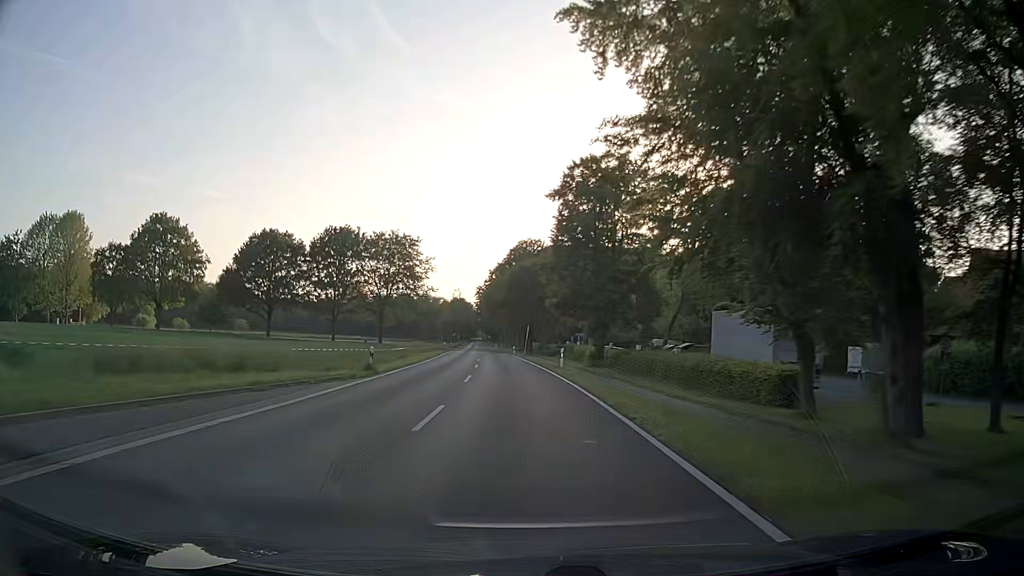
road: secondary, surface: asphalt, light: Day
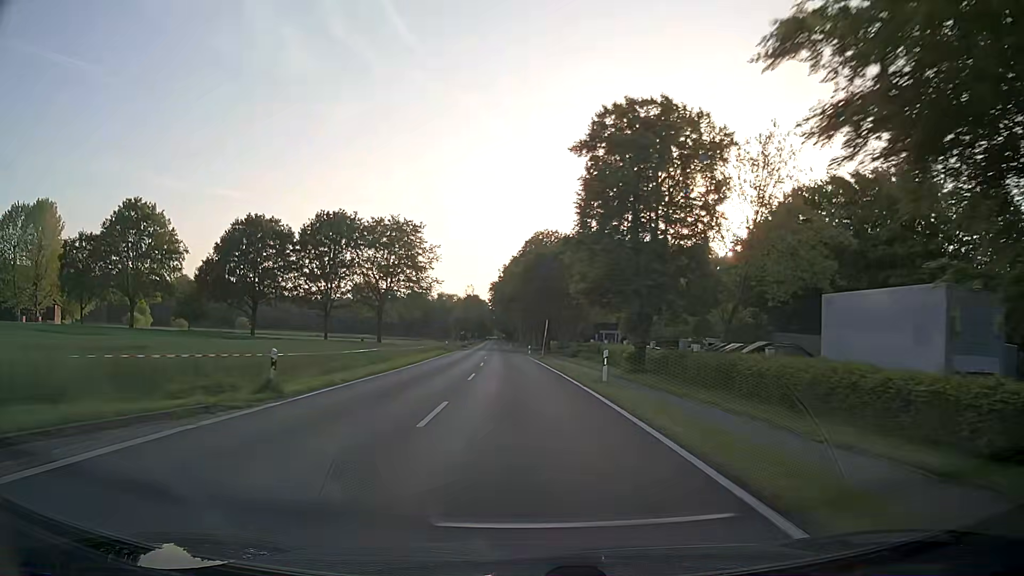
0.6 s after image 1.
(-0.1, +12.1) m; -1°
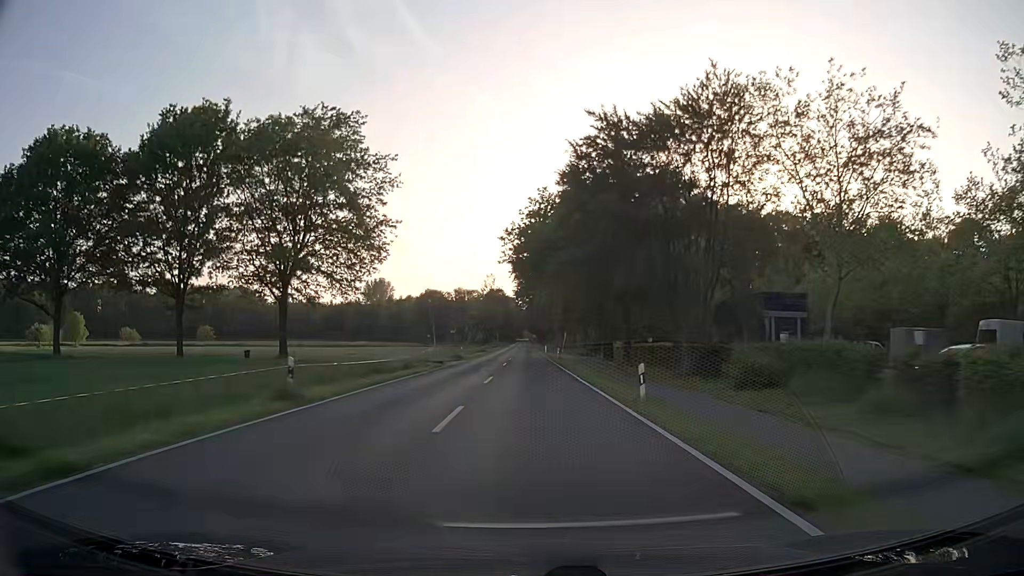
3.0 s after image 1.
(-1.5, +48.7) m; -2°
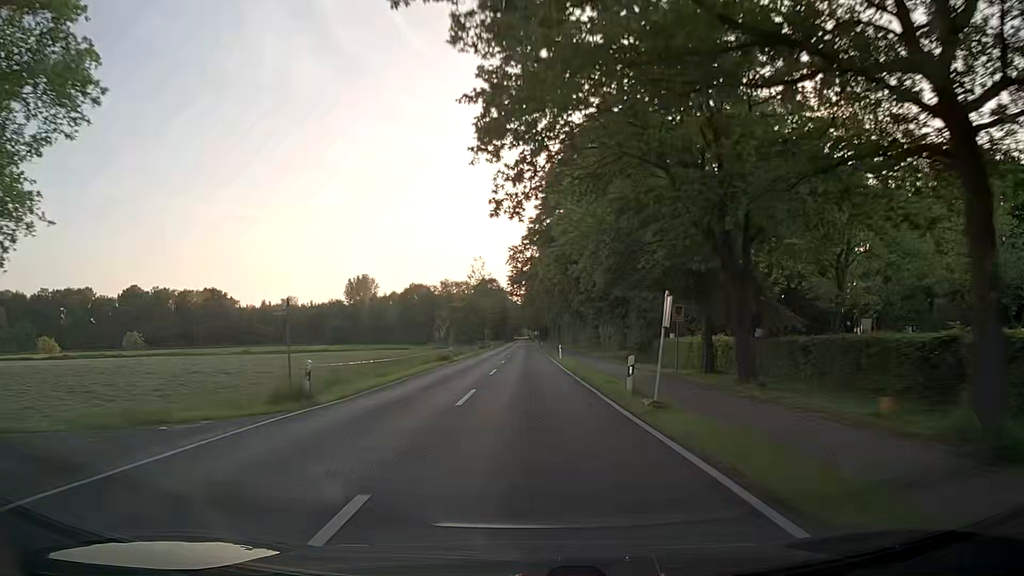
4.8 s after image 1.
(-0.1, +37.0) m; 0°
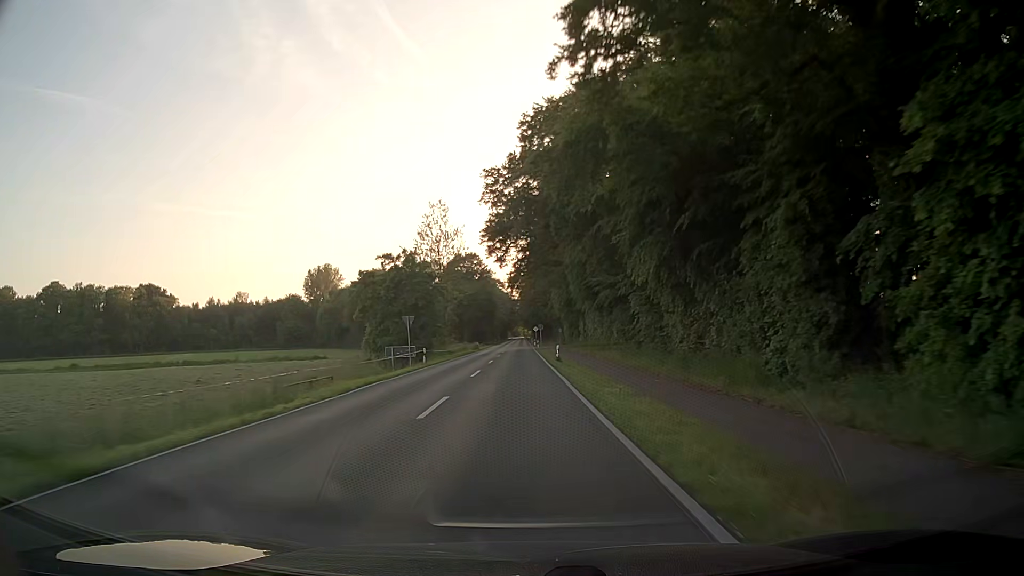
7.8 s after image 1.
(+0.4, +62.1) m; 0°
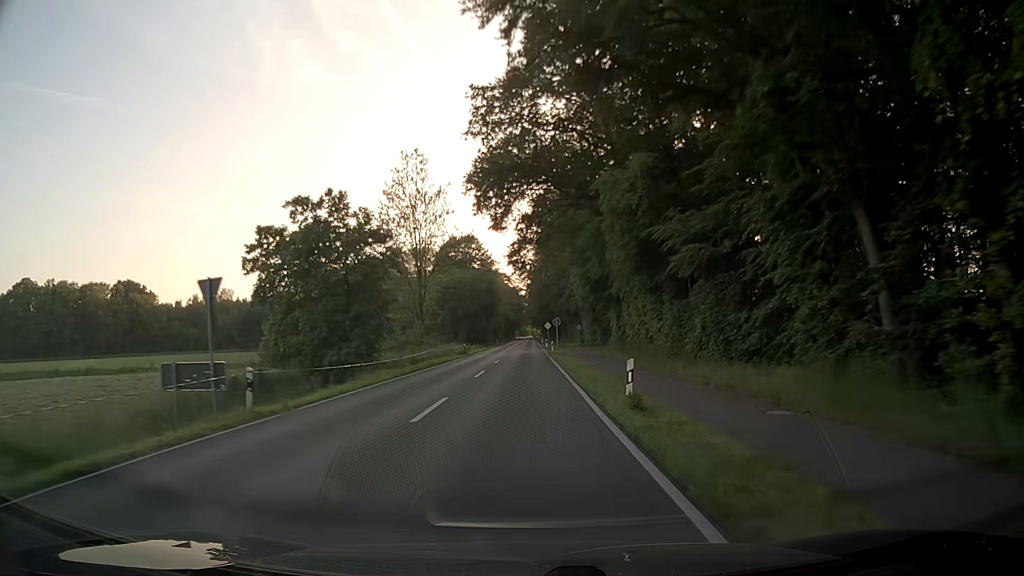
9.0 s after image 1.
(-0.1, +24.9) m; -1°
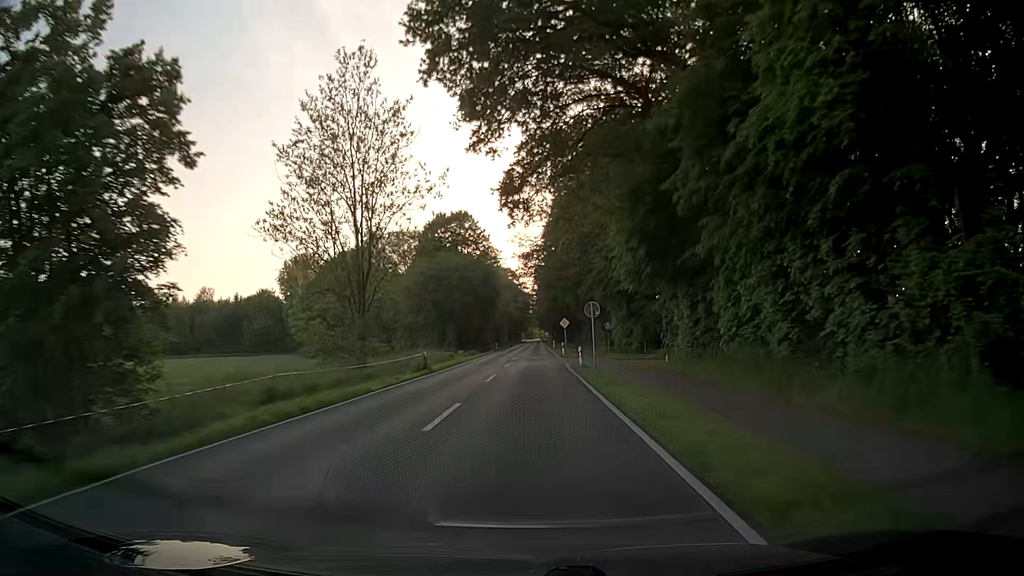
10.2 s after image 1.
(-0.1, +24.7) m; 0°
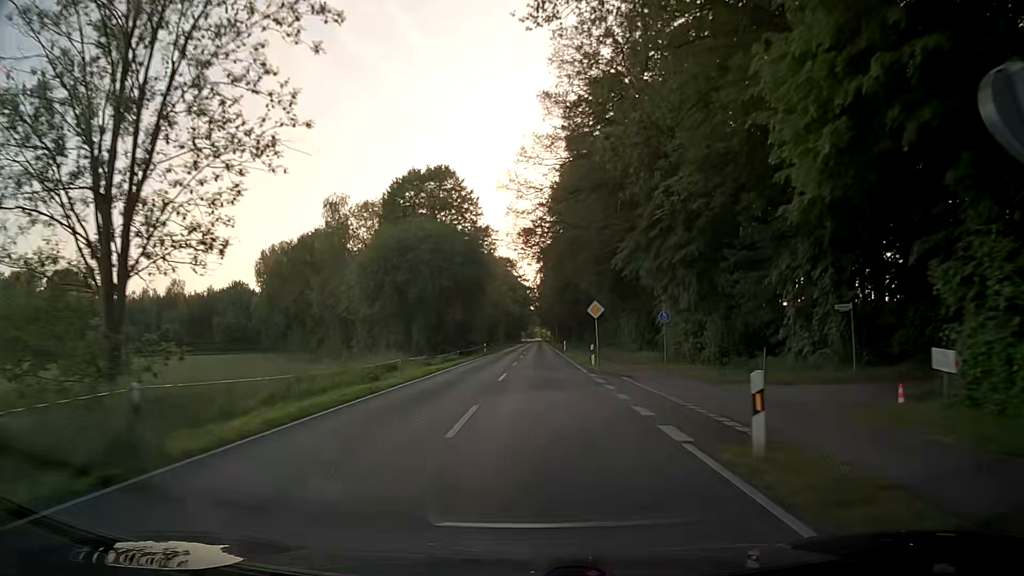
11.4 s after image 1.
(-0.2, +24.6) m; -1°
(0, +10) (0, +20) (0, +30) (+1, +40) (+1, +50) (+1, +60) (+2, +70) (+2, +80) (+2, +90) (+3, +100) m
